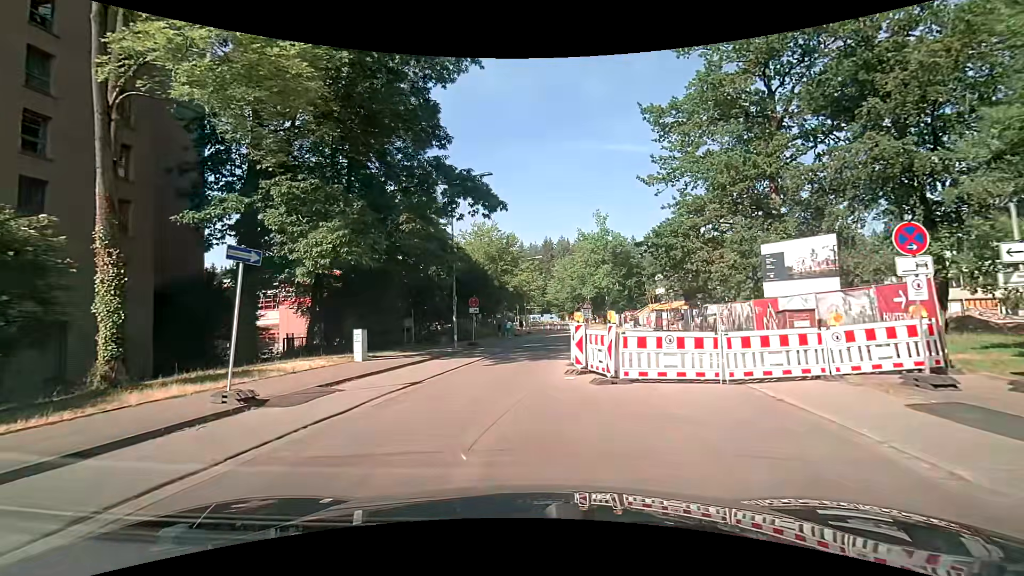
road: residential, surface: asphalt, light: Day
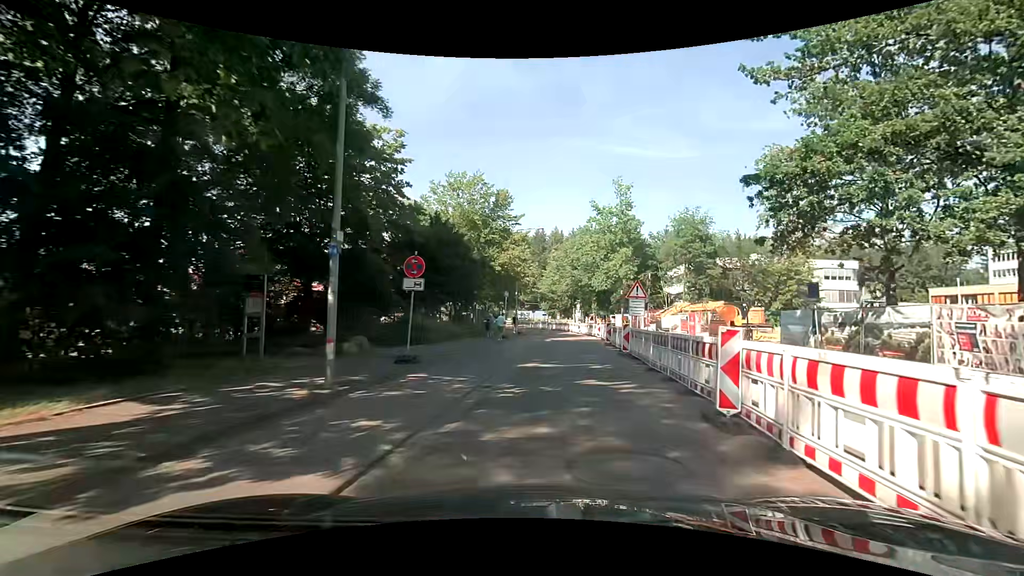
(-0.6, +16.9) m; +1°
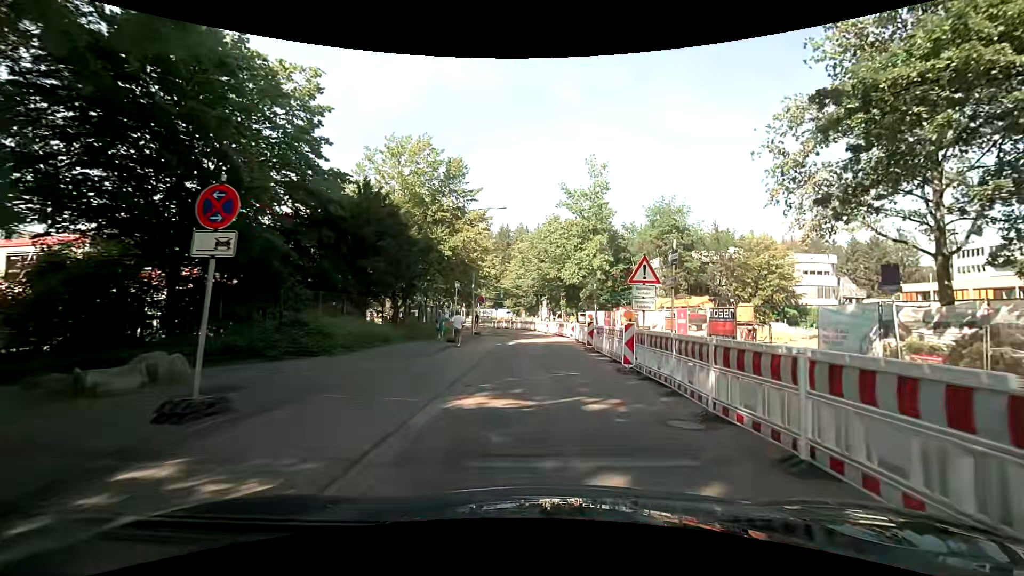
(+0.4, +7.2) m; +5°
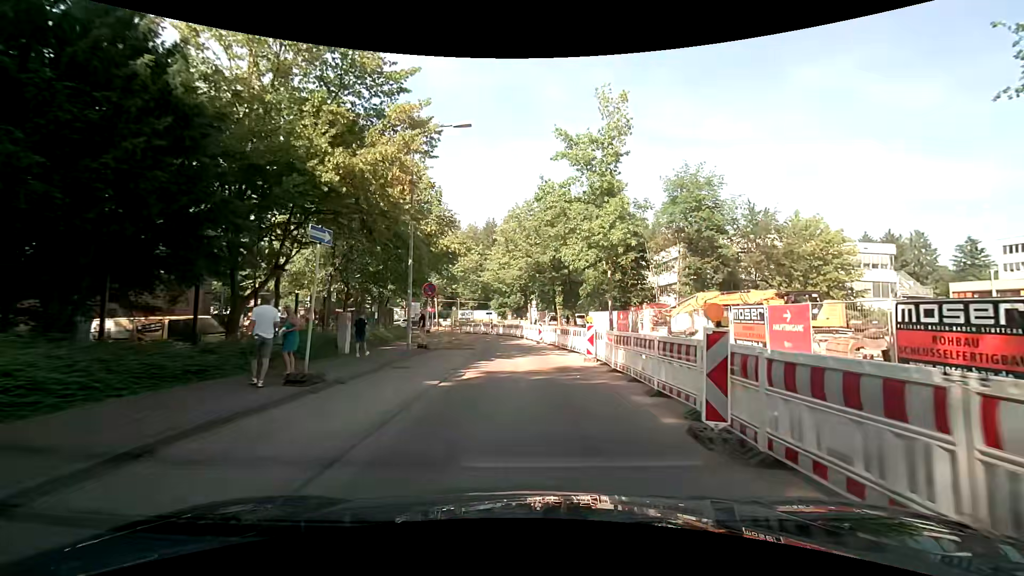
(+0.2, +15.1) m; 0°
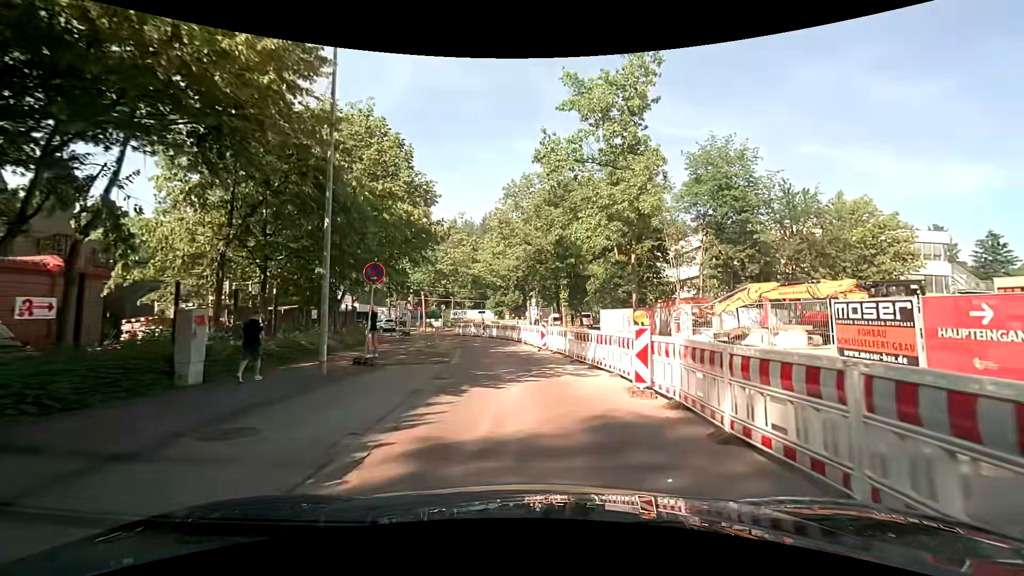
(+0.2, +7.9) m; +2°
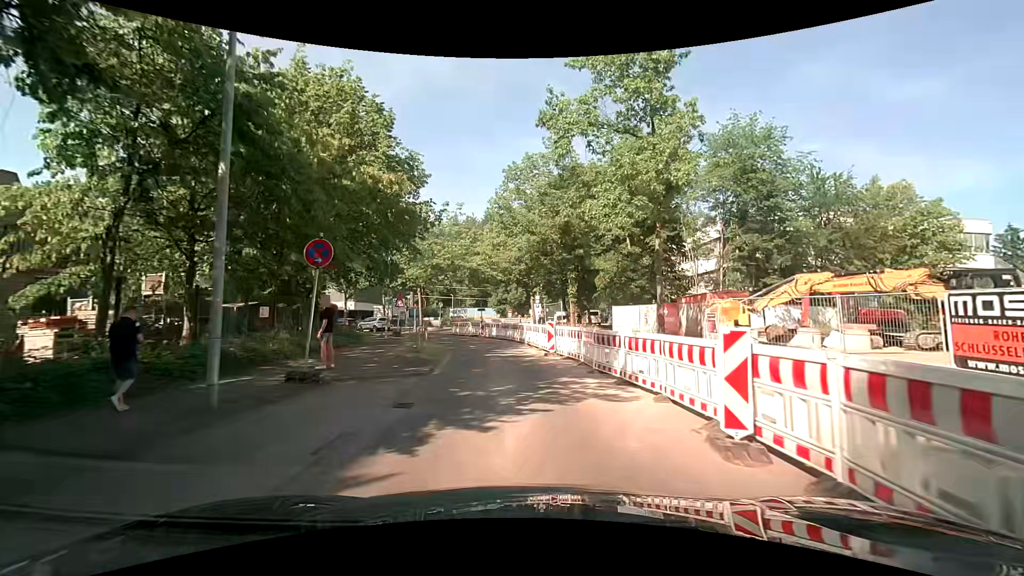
(0.0, +4.0) m; -1°
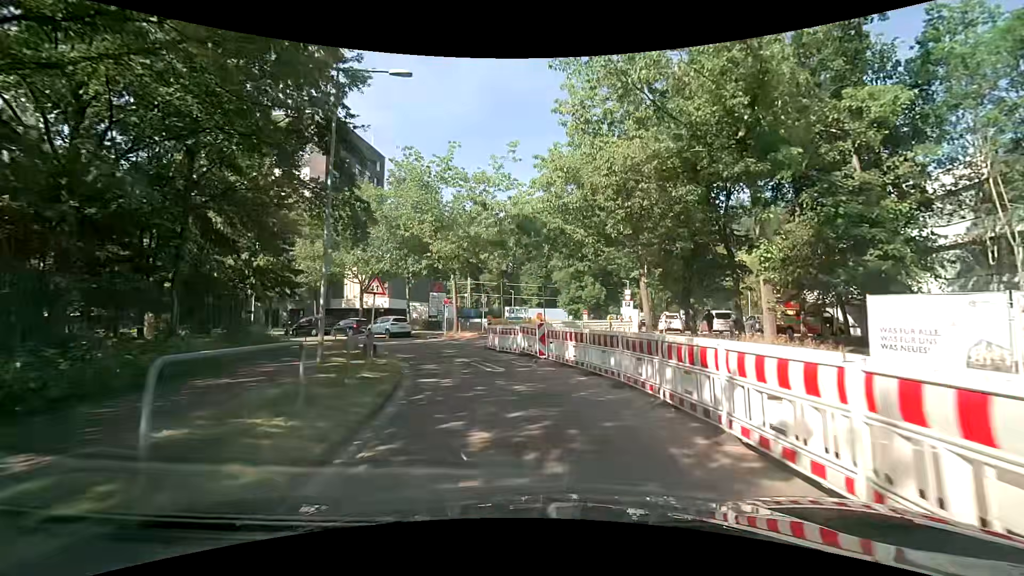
(-1.2, +20.0) m; -8°
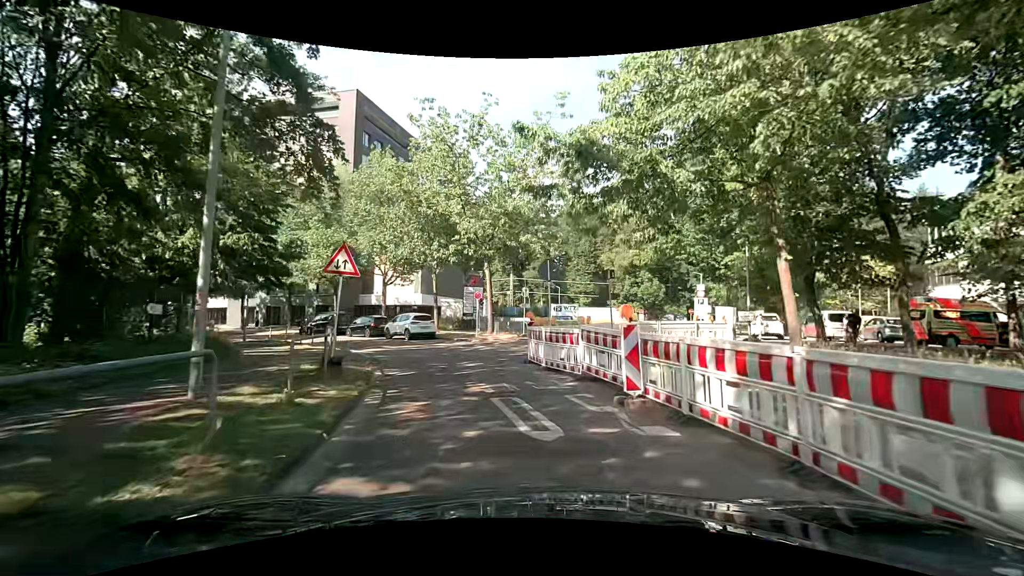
(-0.4, +7.6) m; -5°
